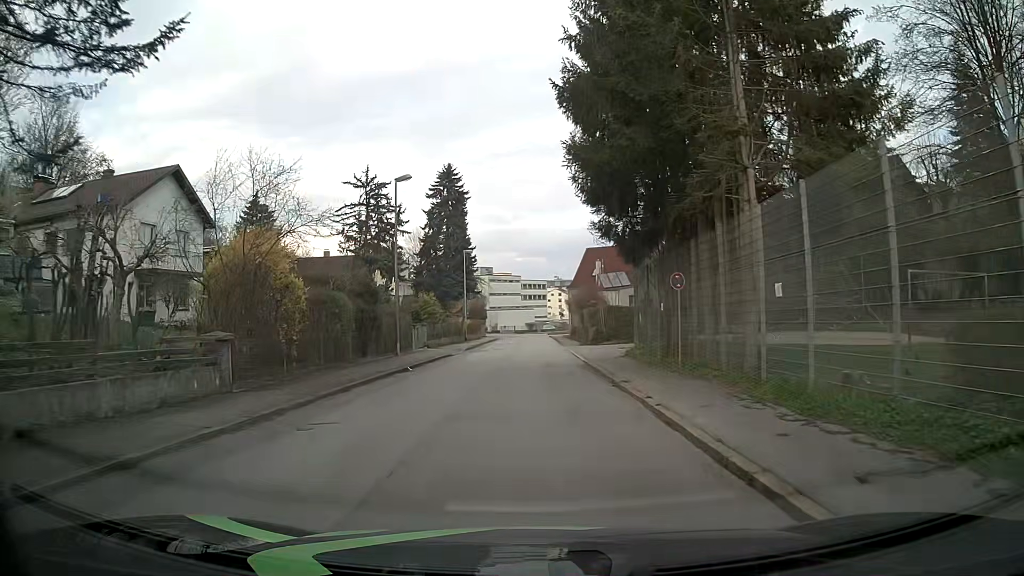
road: residential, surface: asphalt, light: Day
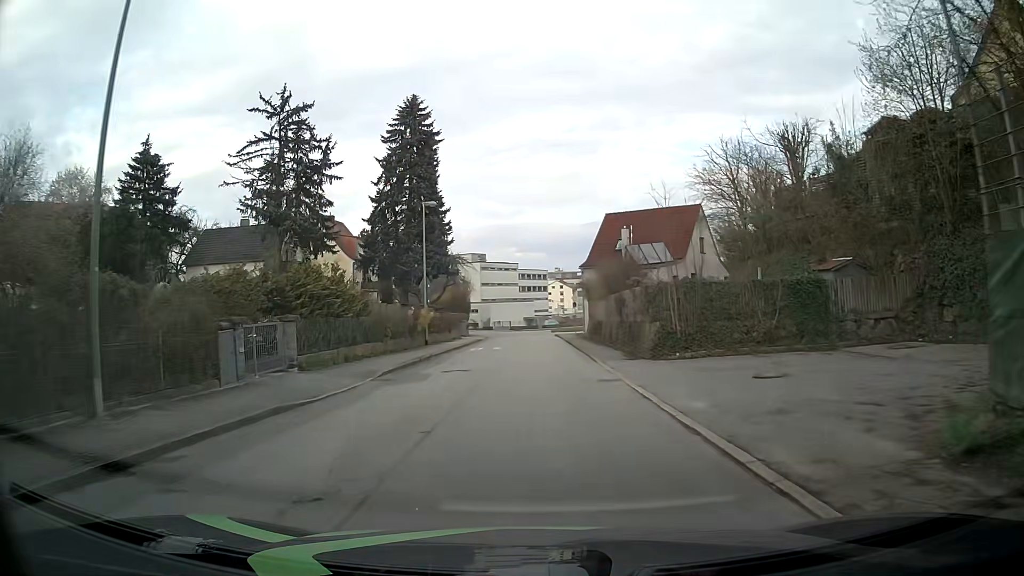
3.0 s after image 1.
(0.0, +22.4) m; 0°
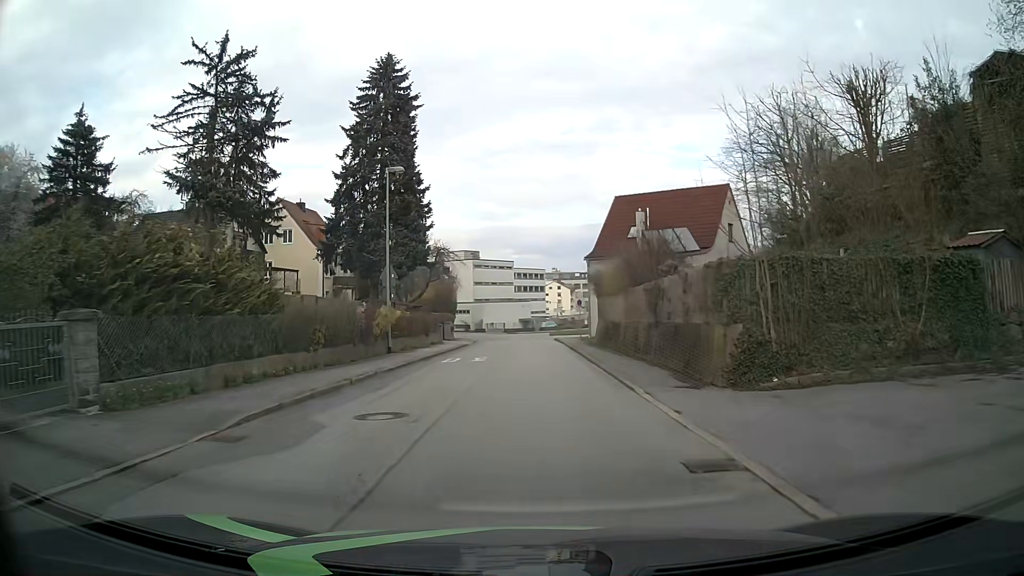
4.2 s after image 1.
(+0.1, +9.0) m; 0°
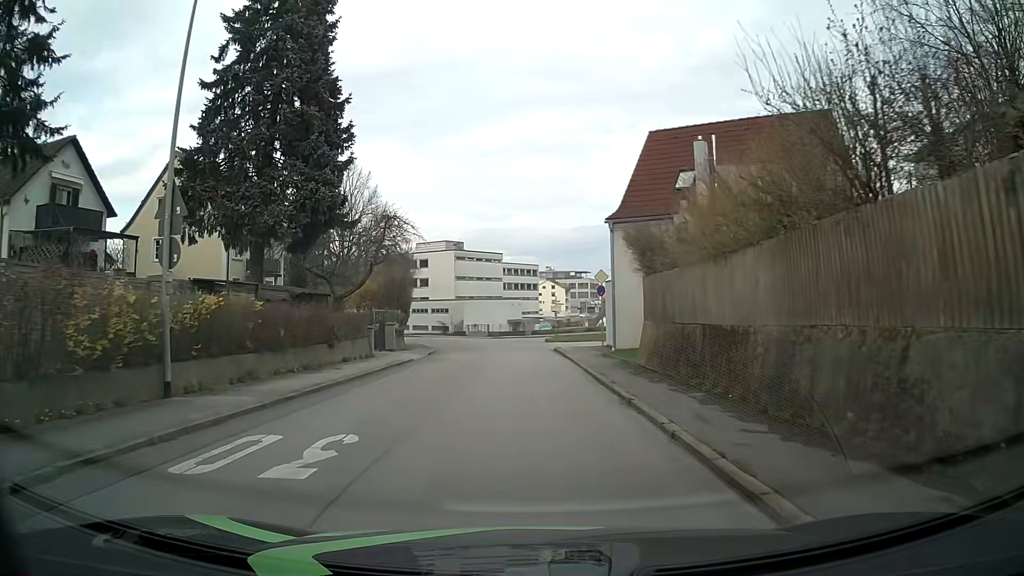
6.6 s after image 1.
(+0.5, +18.0) m; +2°
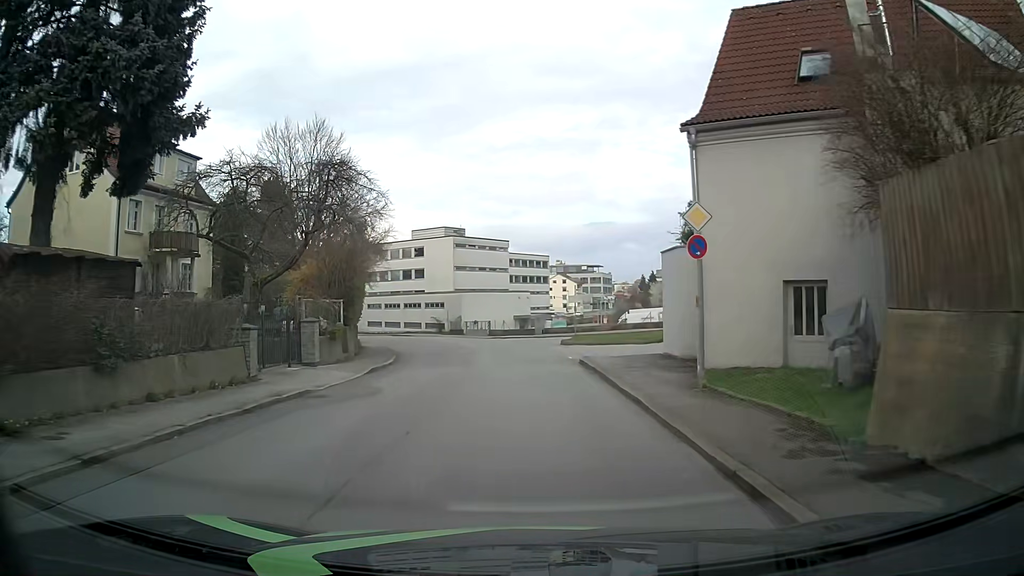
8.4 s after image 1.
(-0.1, +13.5) m; 0°
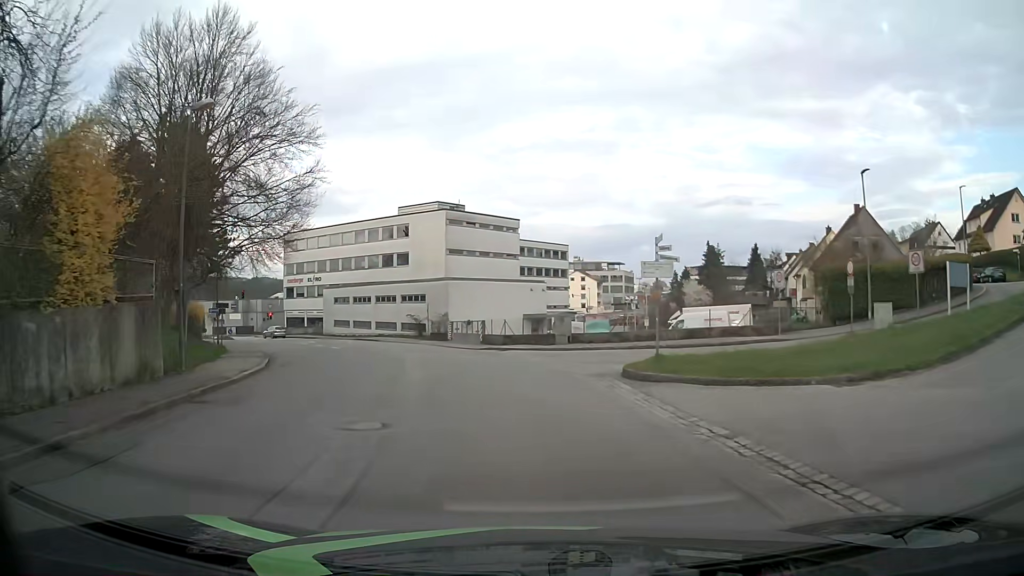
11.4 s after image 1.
(-0.4, +22.6) m; -2°
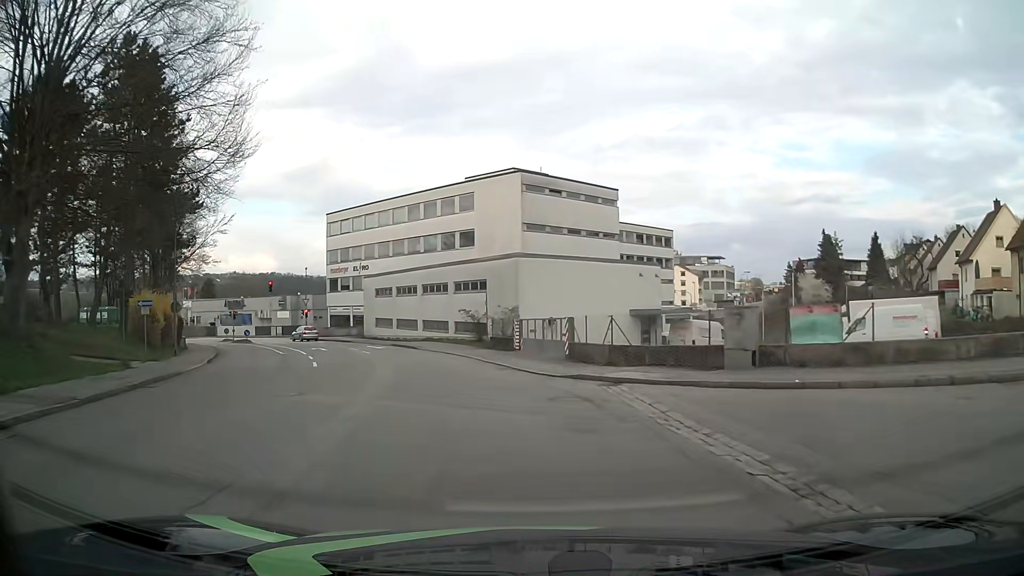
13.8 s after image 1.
(-0.9, +17.9) m; -8°
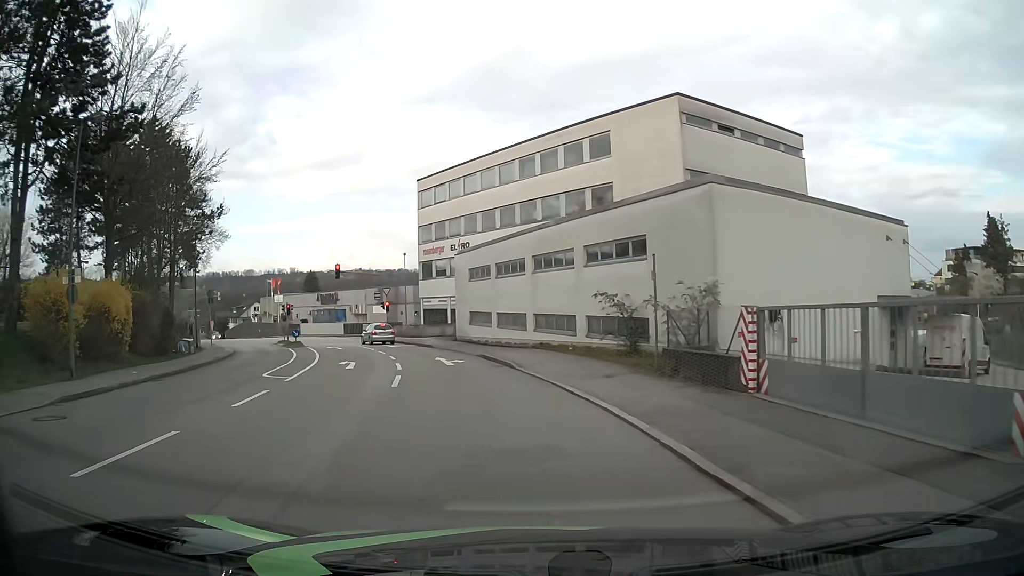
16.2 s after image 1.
(-1.5, +17.7) m; -11°
(-1, +10) (-2, +20) (-5, +30) (-8, +39) (-12, +48) (-16, +57) (-21, +66) (-26, +74) (-32, +83) (-38, +91) m
